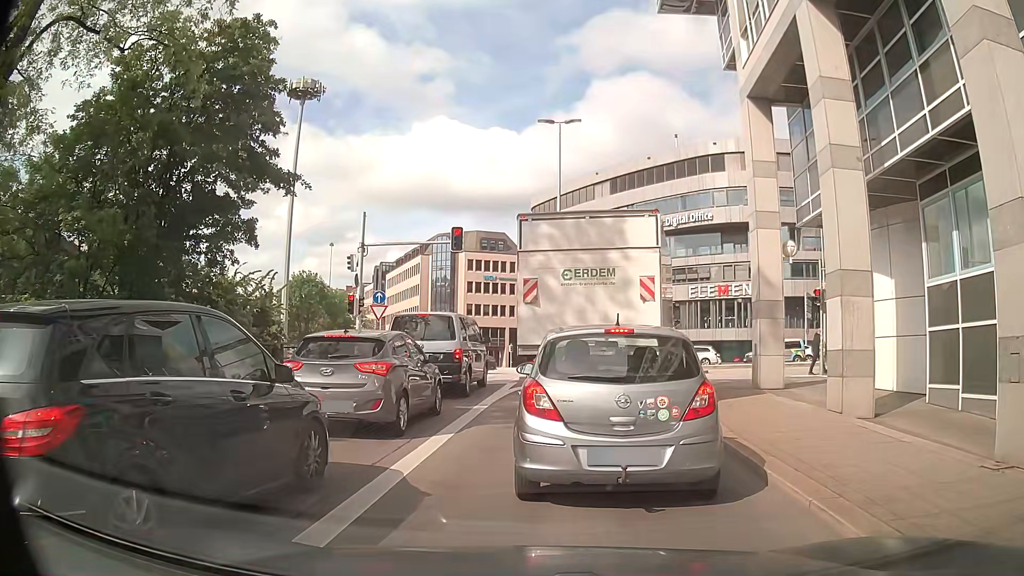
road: primary_link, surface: asphalt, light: Day
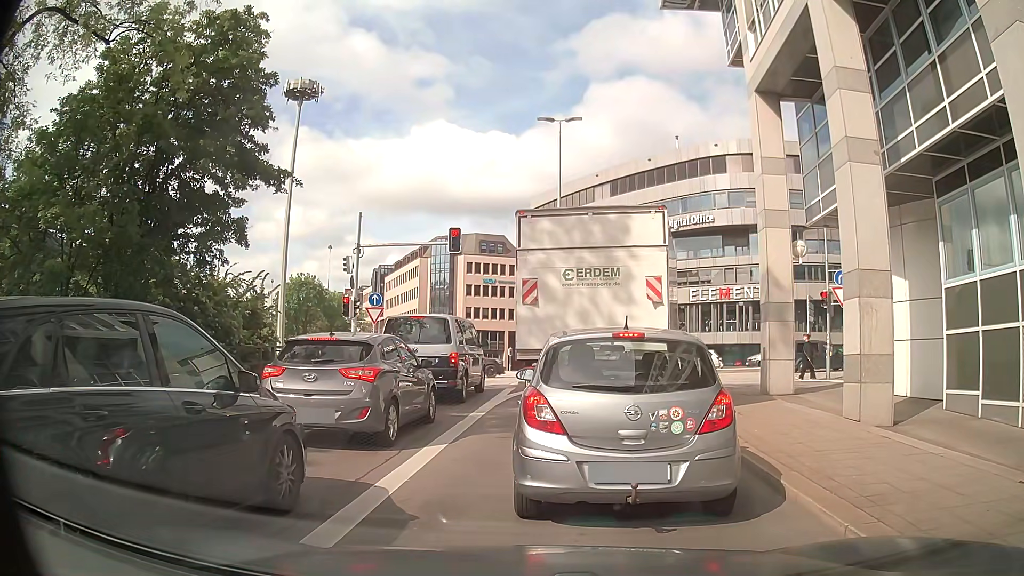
(0.0, +0.7) m; 0°
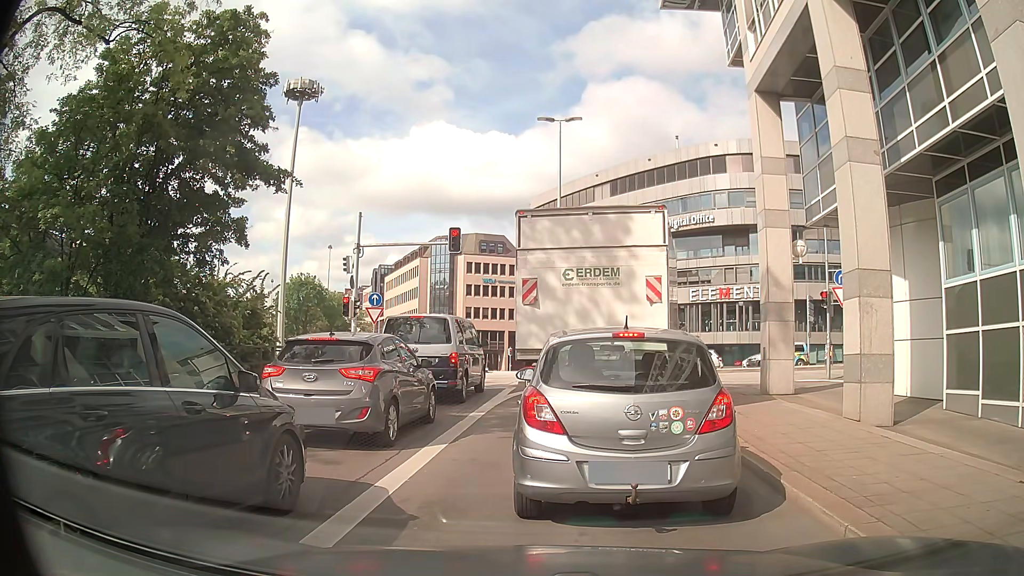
(0.0, 0.0) m; 0°
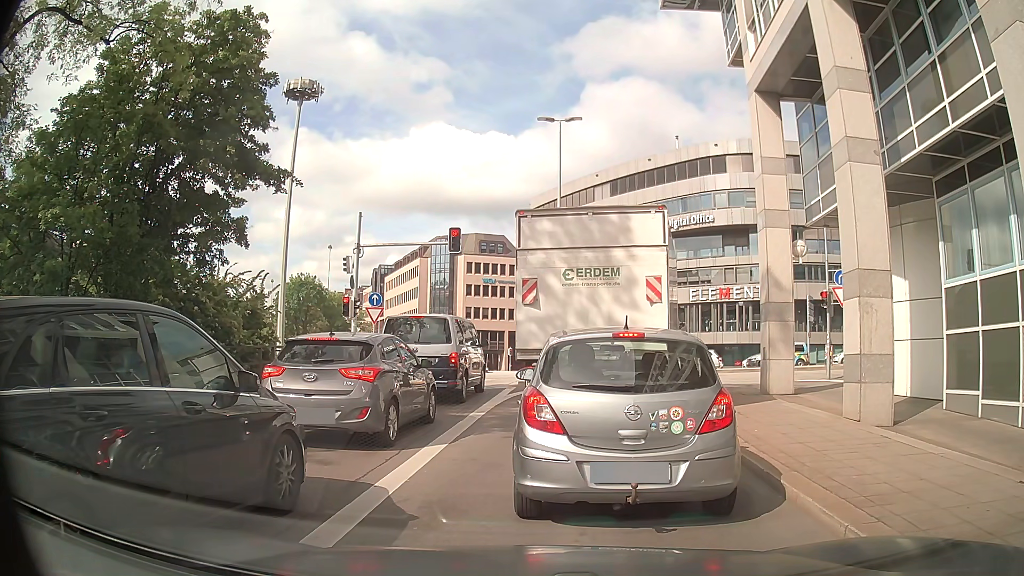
(0.0, 0.0) m; 0°
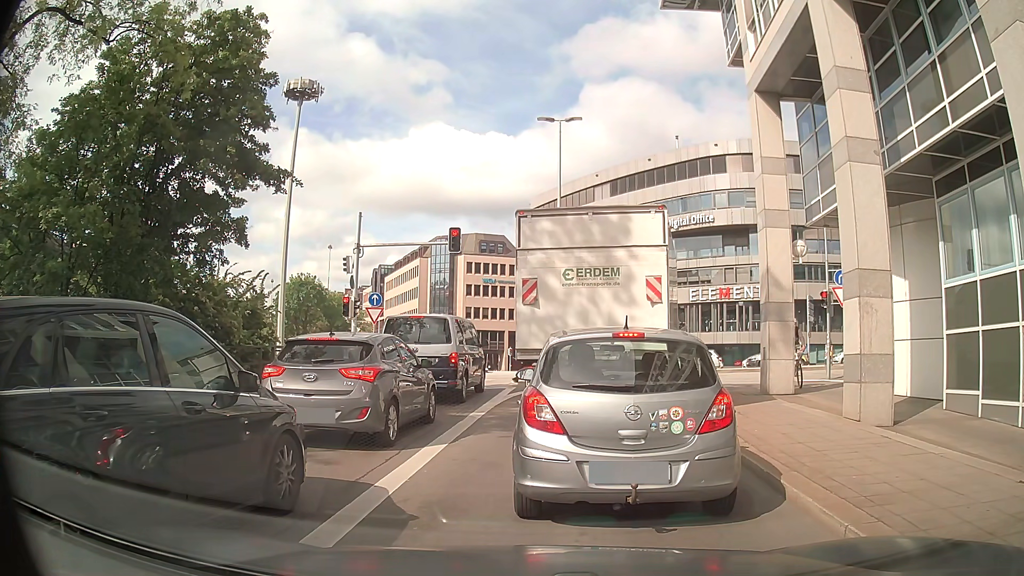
(0.0, 0.0) m; 0°
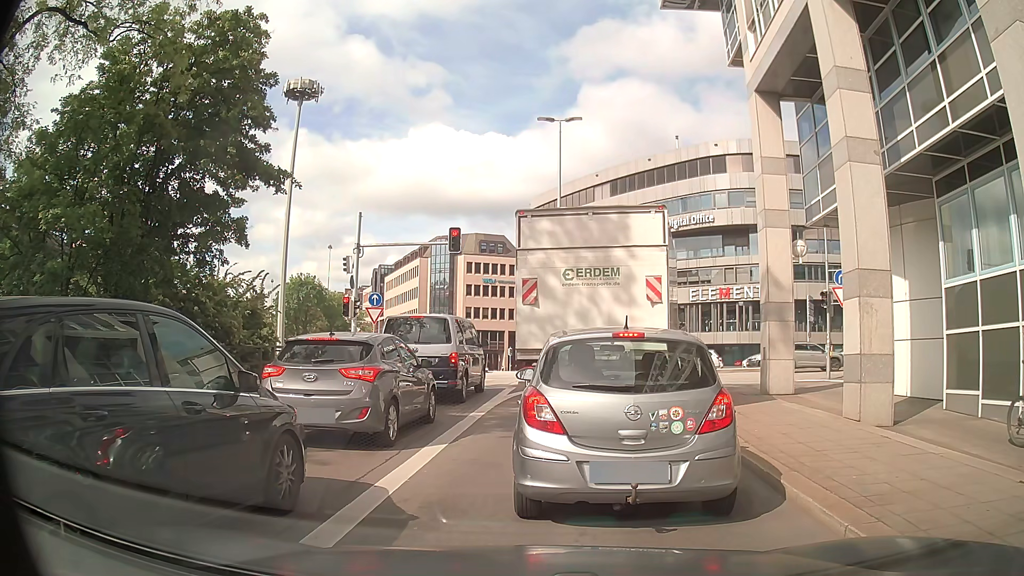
(0.0, 0.0) m; 0°
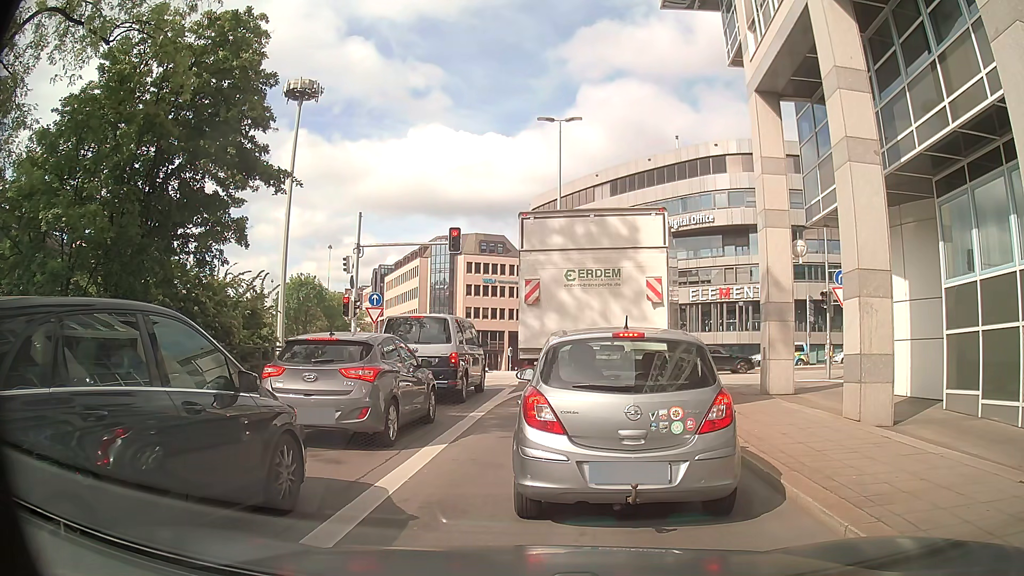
(0.0, 0.0) m; 0°
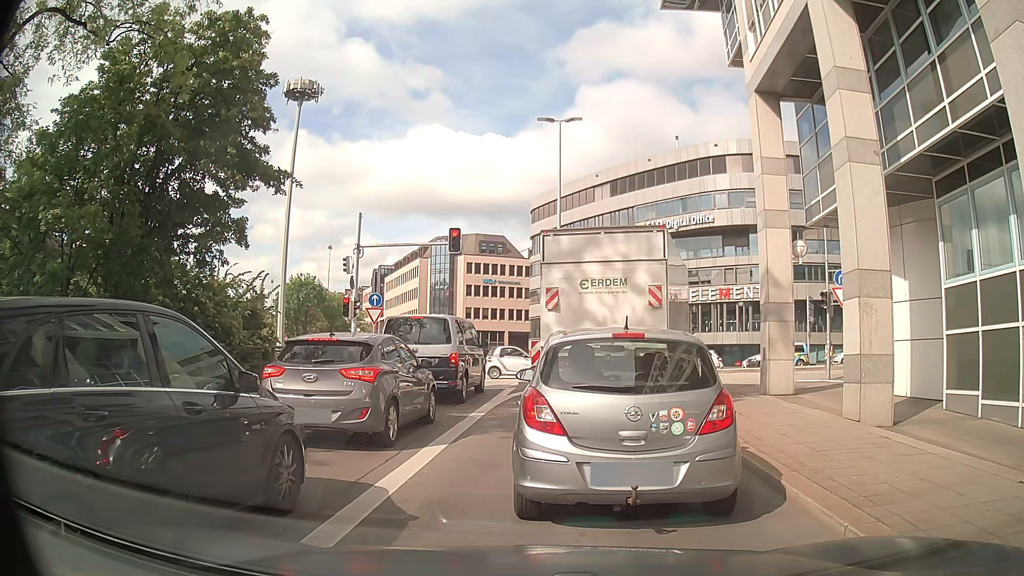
(0.0, 0.0) m; 0°
